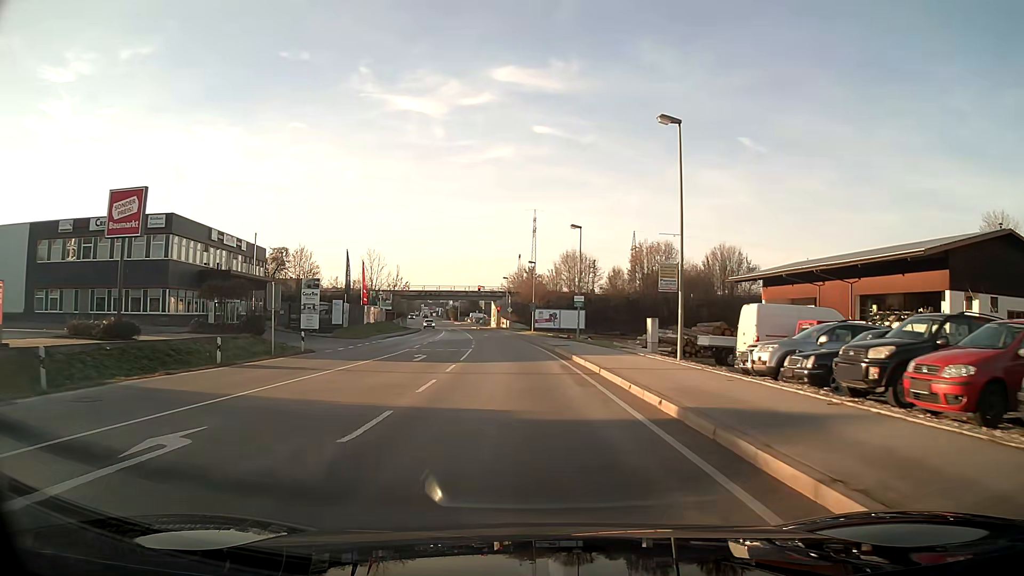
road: primary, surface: asphalt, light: Day
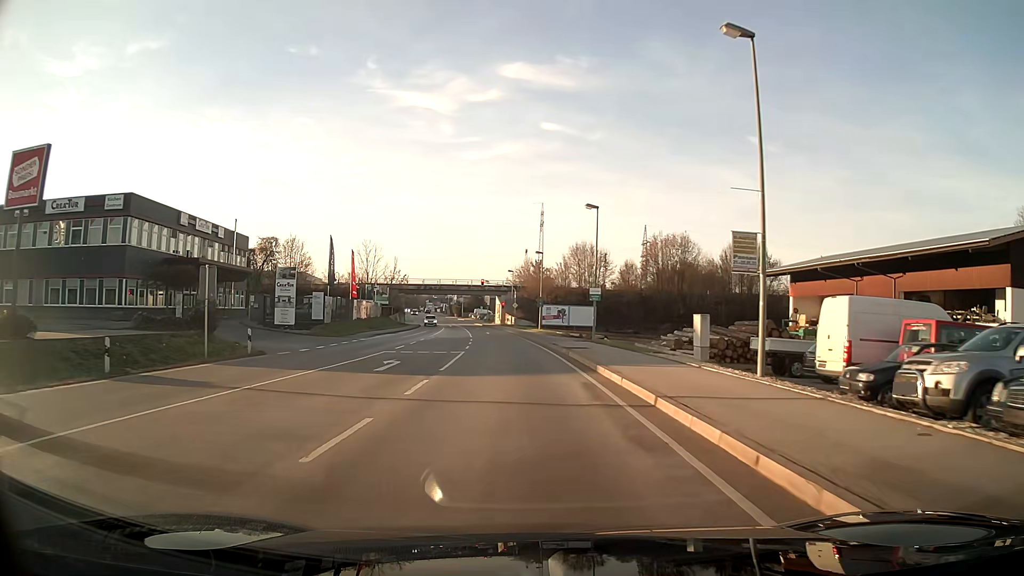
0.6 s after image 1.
(0.0, +7.2) m; -1°
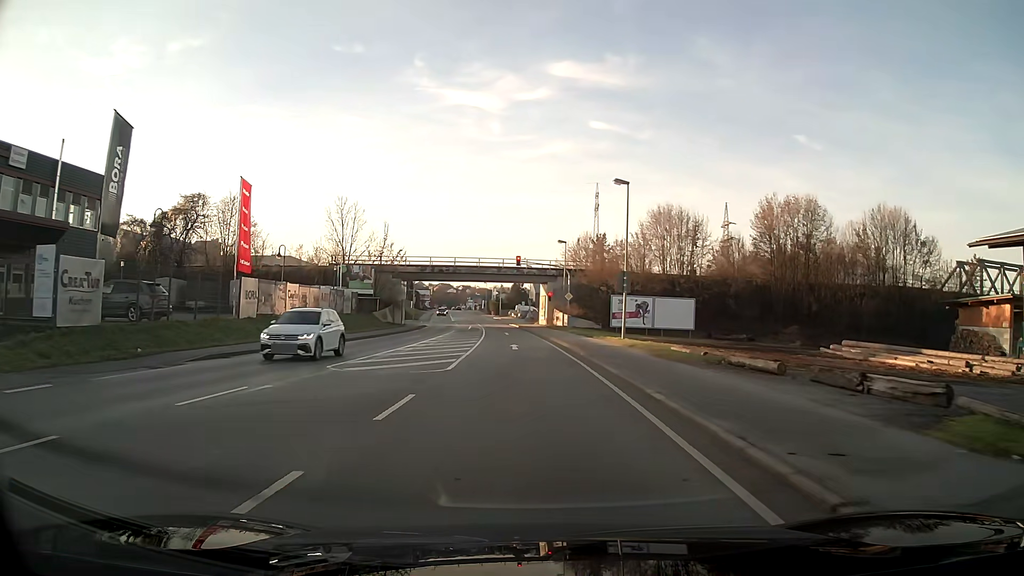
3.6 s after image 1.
(-1.2, +35.1) m; -4°
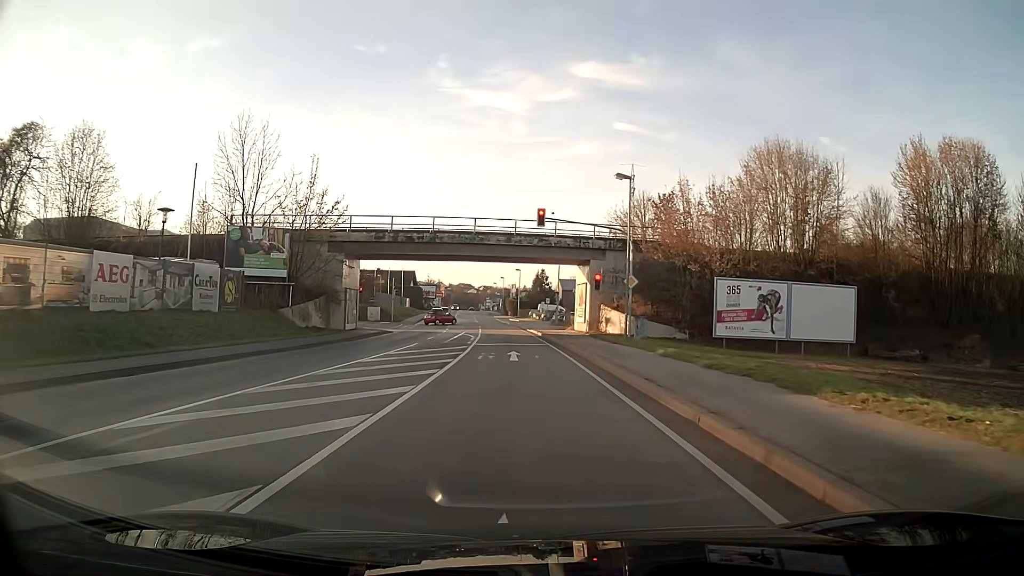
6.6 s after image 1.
(-0.5, +28.3) m; -2°
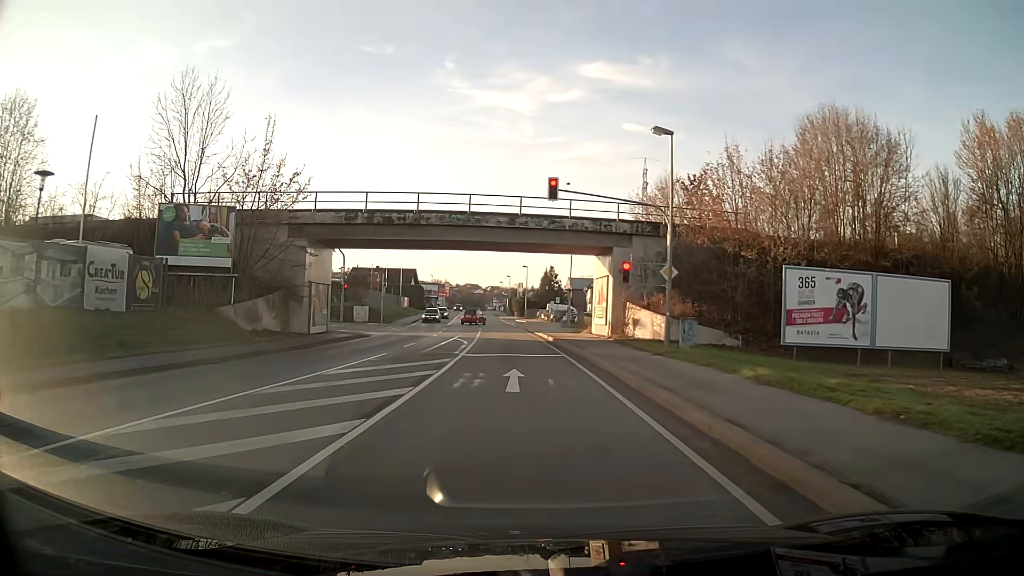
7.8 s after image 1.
(0.0, +8.1) m; -1°
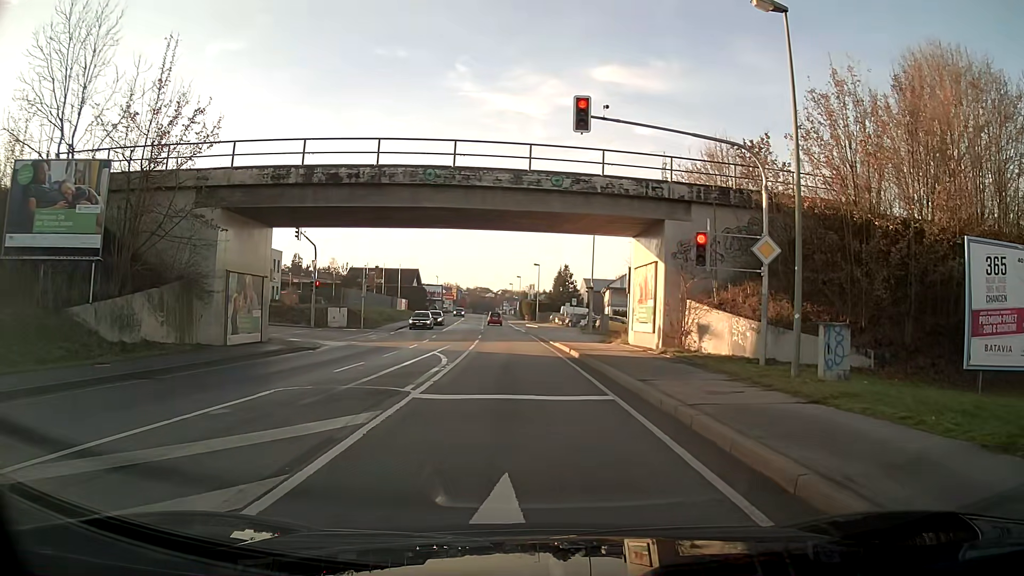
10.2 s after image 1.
(-0.1, +10.7) m; -1°
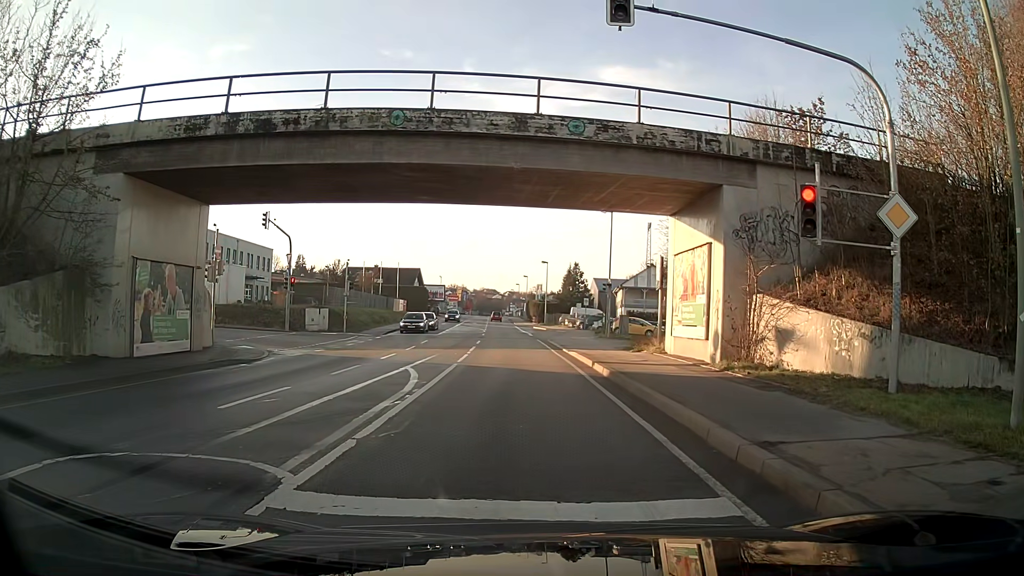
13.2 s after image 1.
(0.0, +6.4) m; 0°
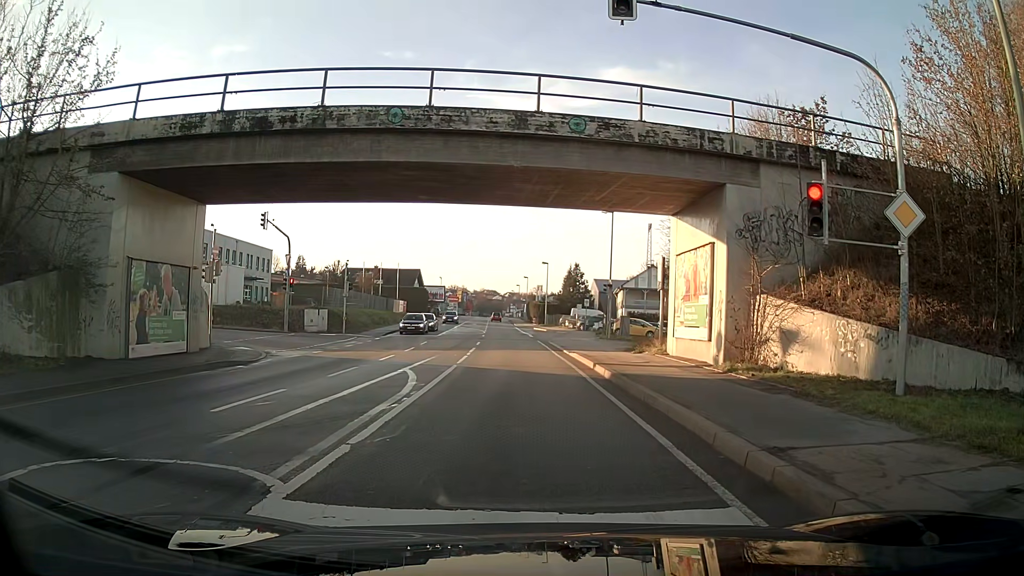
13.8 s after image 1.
(0.0, +0.3) m; 0°
(0, +10) (-1, +20) (-1, +30) (-2, +40) (-2, +50) (-3, +60) (-4, +70) (-4, +80) (-5, +90) (-5, +100) m
